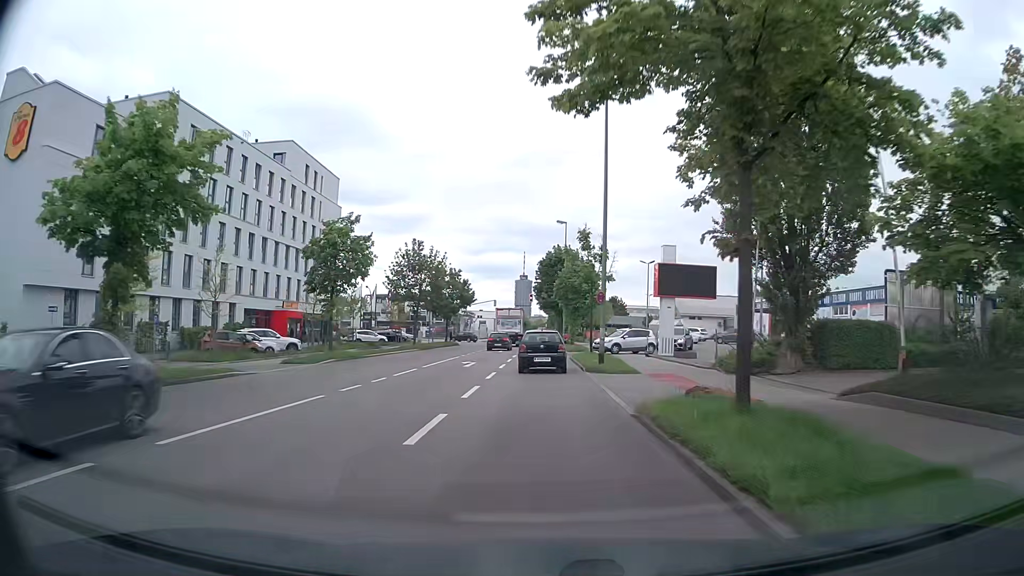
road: secondary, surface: asphalt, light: Day
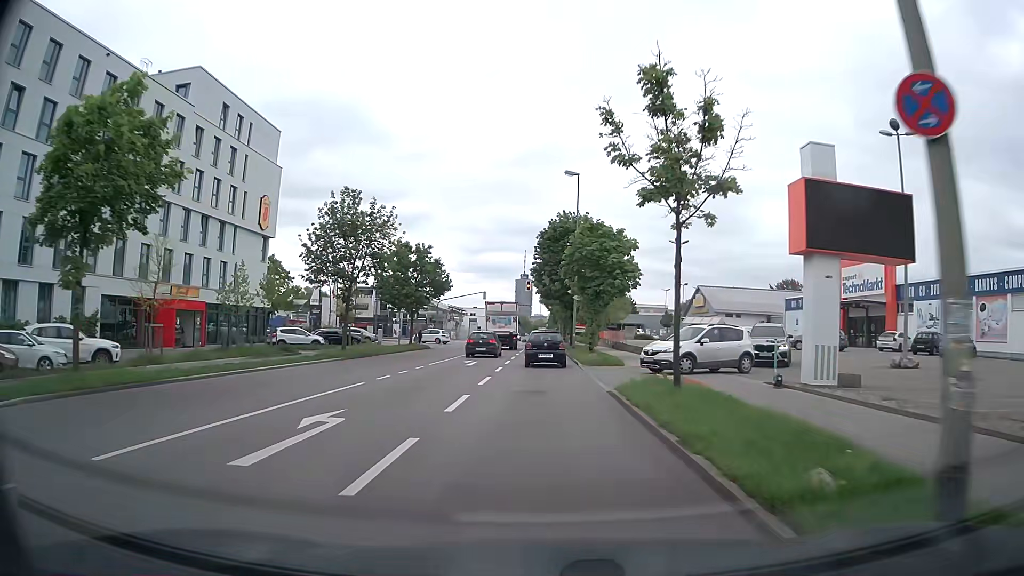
(-0.2, +20.8) m; -1°
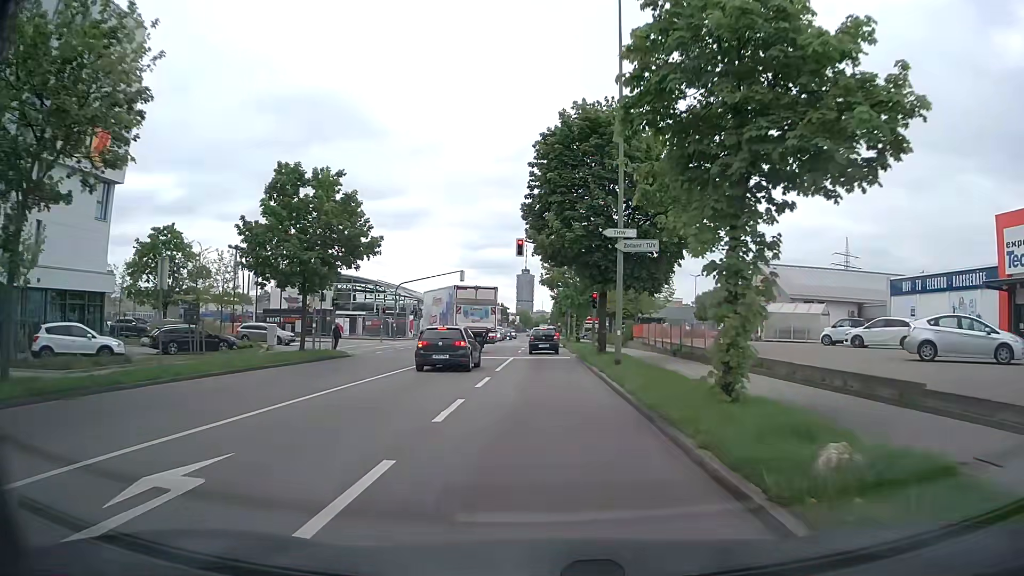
(0.0, +25.4) m; 0°
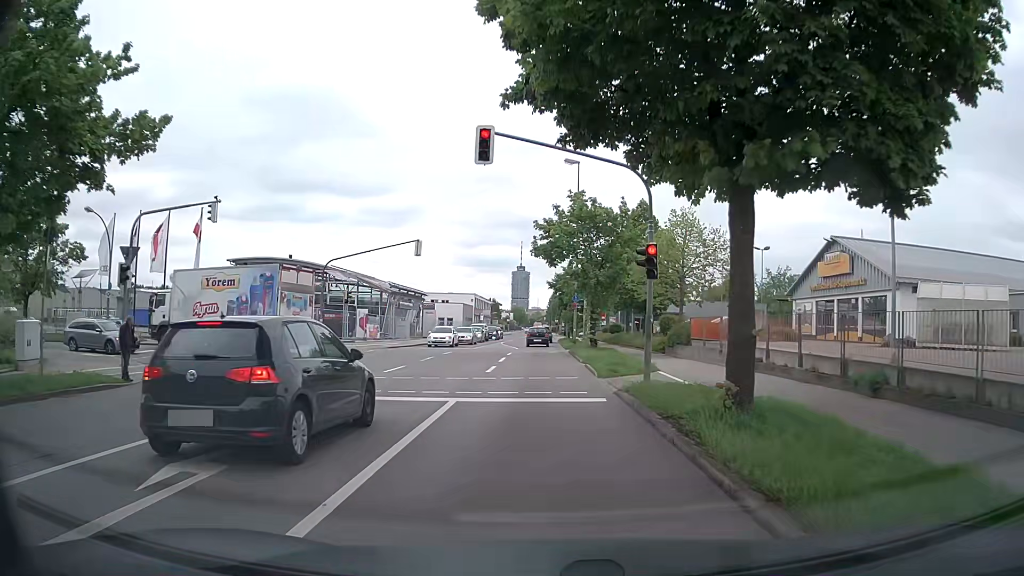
(+0.1, +19.4) m; +1°
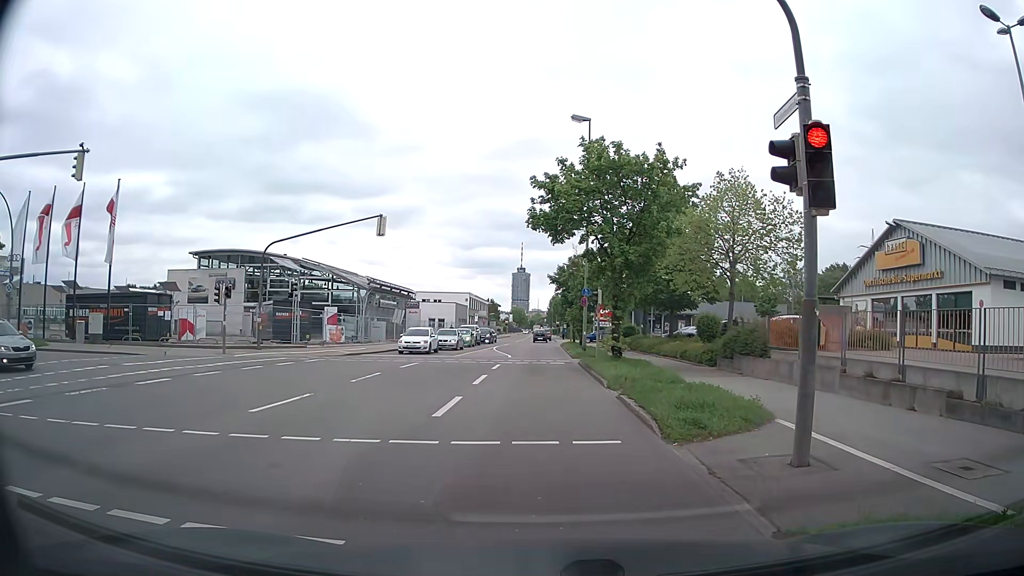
(-0.1, +9.1) m; +1°
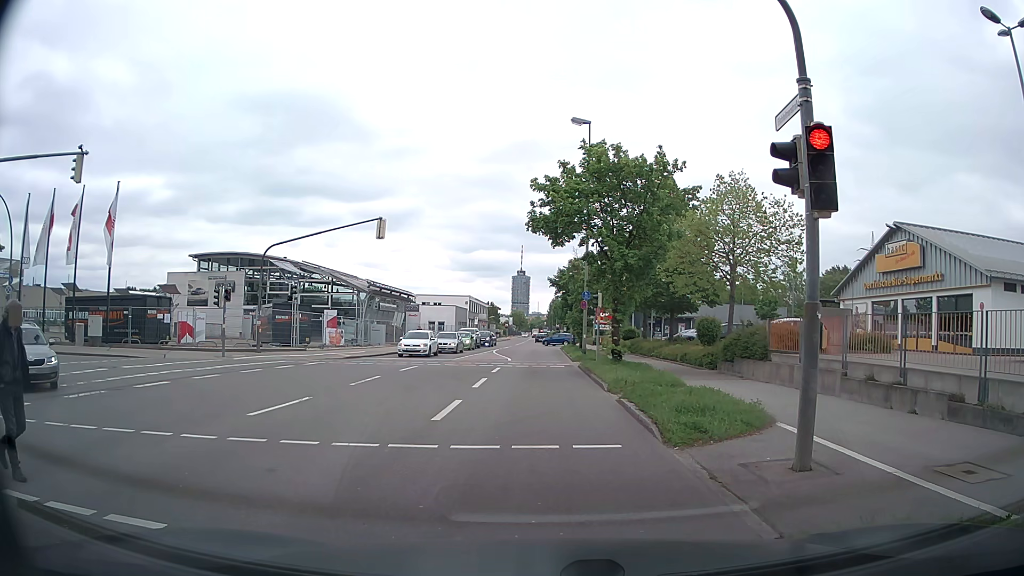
(0.0, +0.2) m; 0°
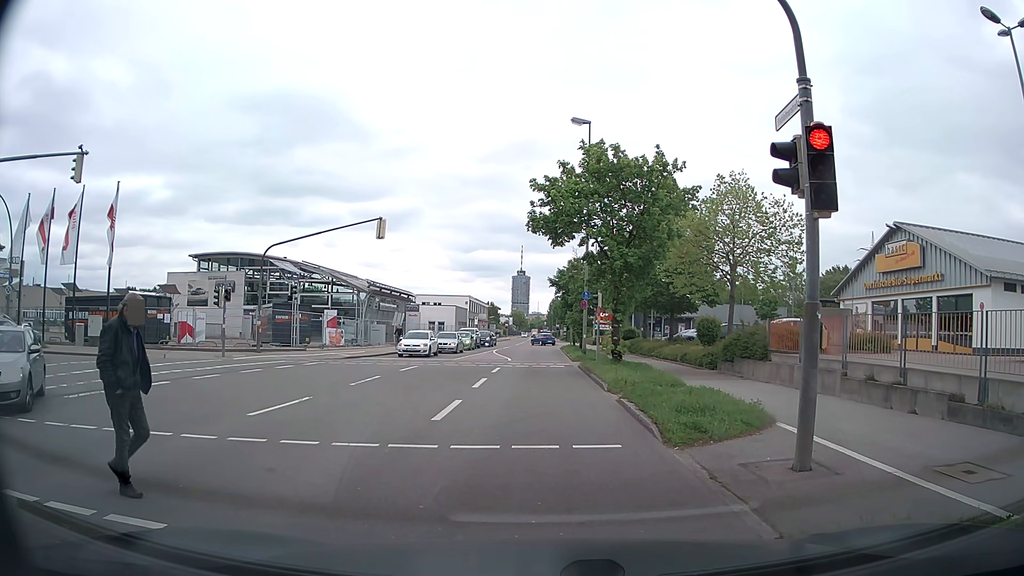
(0.0, 0.0) m; 0°
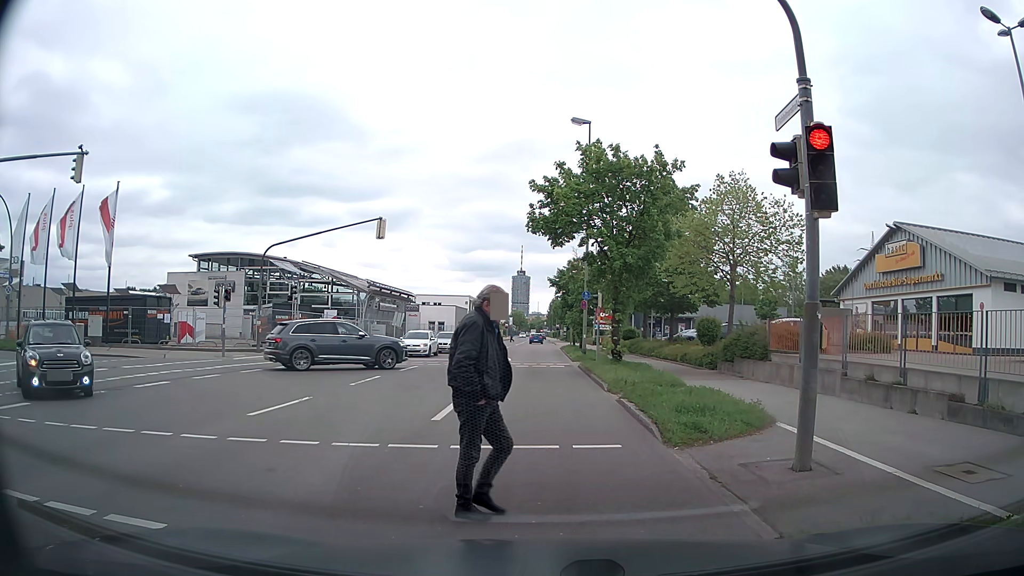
(0.0, 0.0) m; 0°
(0, +10) (-1, +20) (-1, +30) (-1, +40) (-2, +50) (-2, +60) (-3, +70) (-3, +80) (-3, +90) (-4, +100) m
